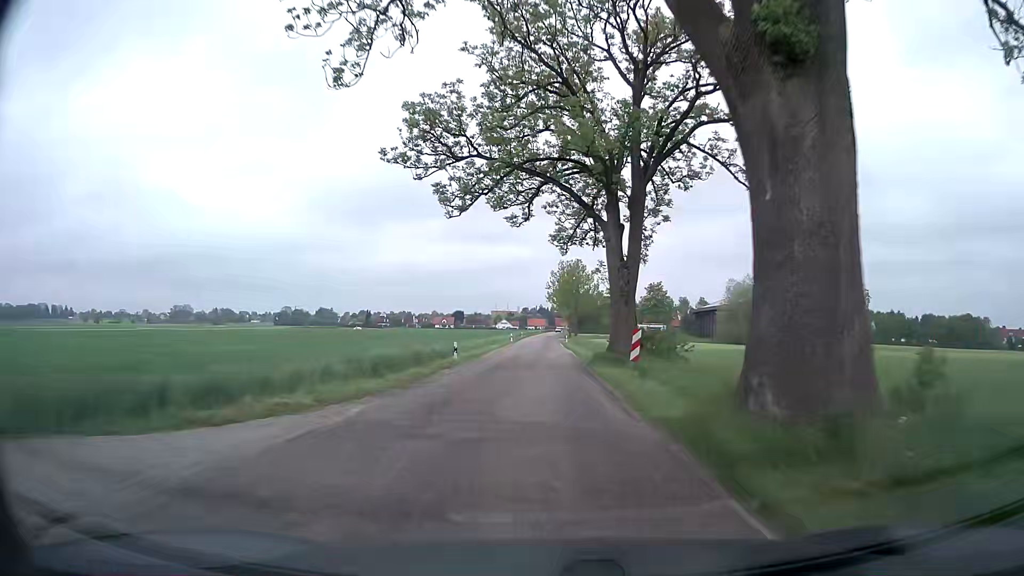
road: unclassified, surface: asphalt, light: Day
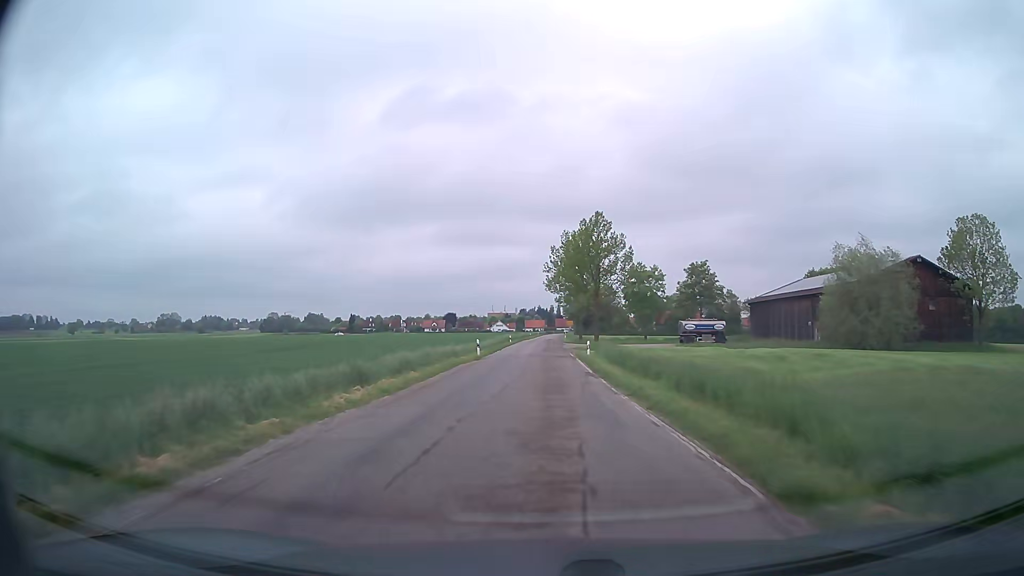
(-0.1, +38.3) m; 0°
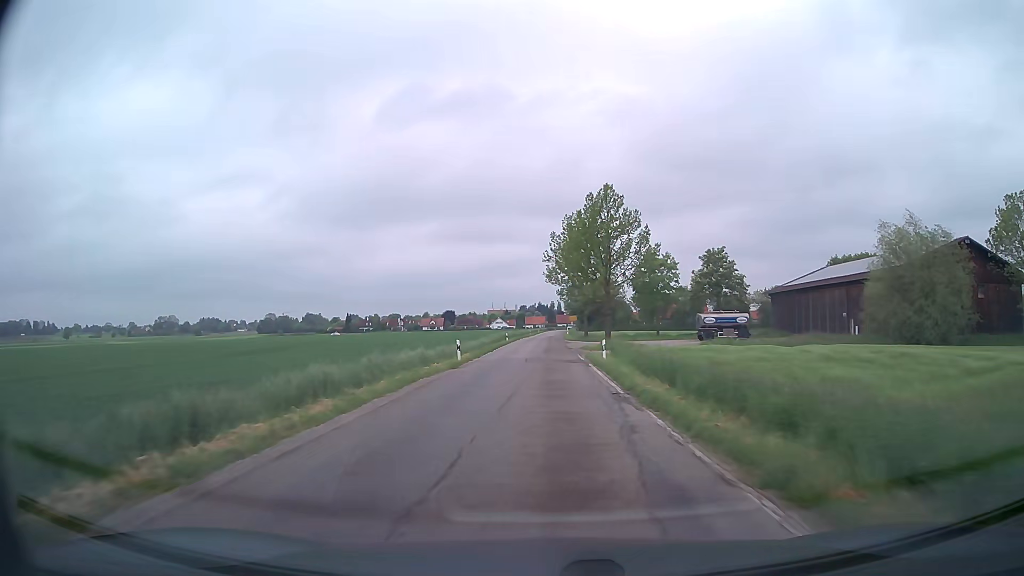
(0.0, +9.3) m; 0°
(0, +10) (0, +20) (0, +30) (0, +40) (0, +50) (0, +60) (0, +70) (0, +80) (+1, +90) (+1, +100) m
